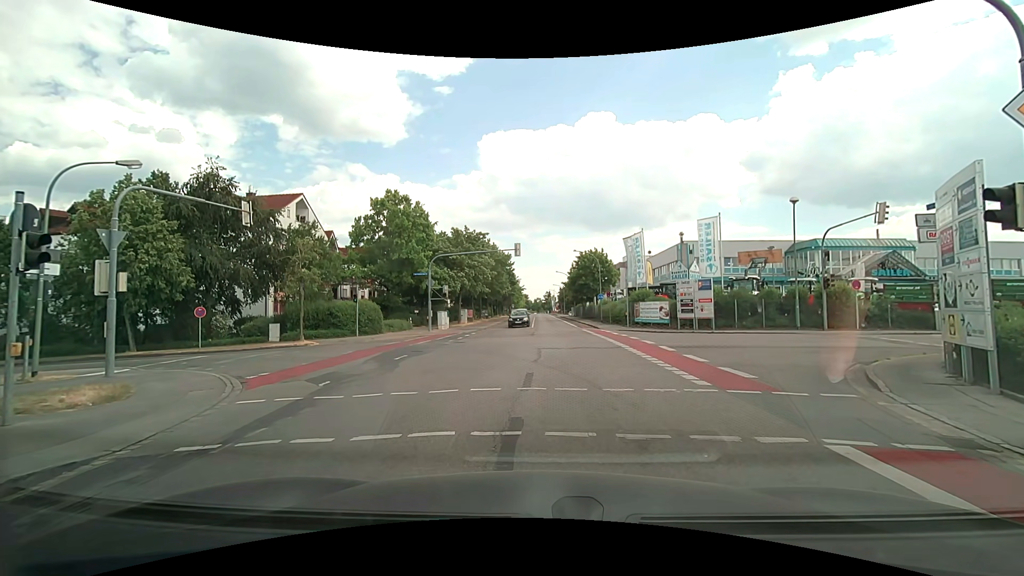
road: tertiary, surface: asphalt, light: Day
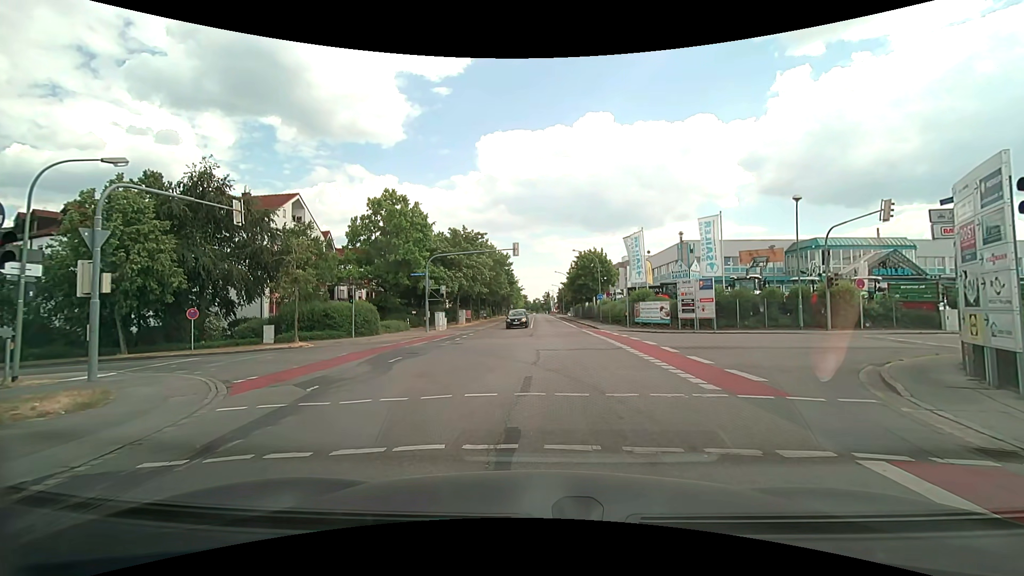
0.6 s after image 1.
(0.0, +0.6) m; 0°
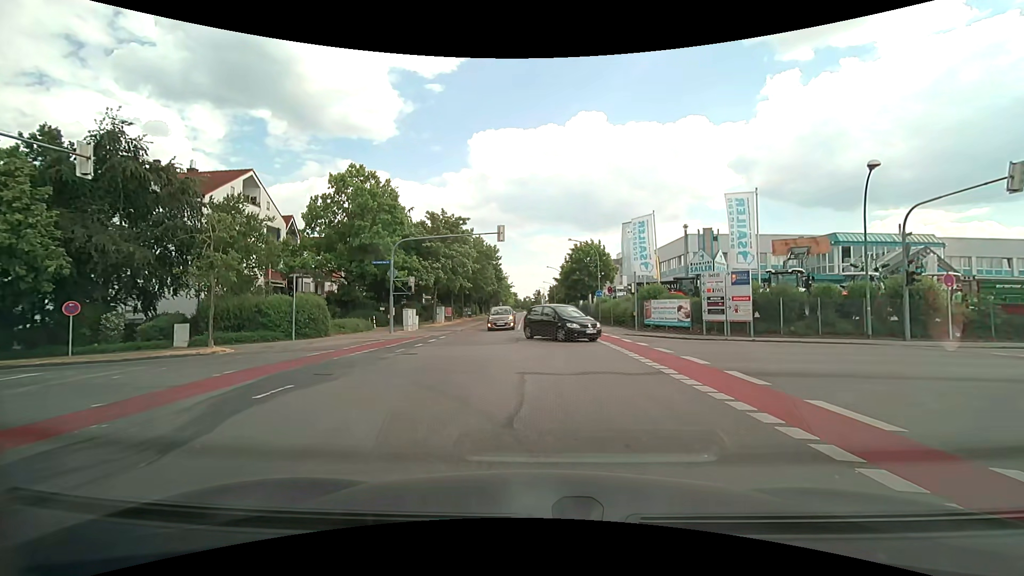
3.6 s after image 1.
(+0.1, +7.1) m; +2°
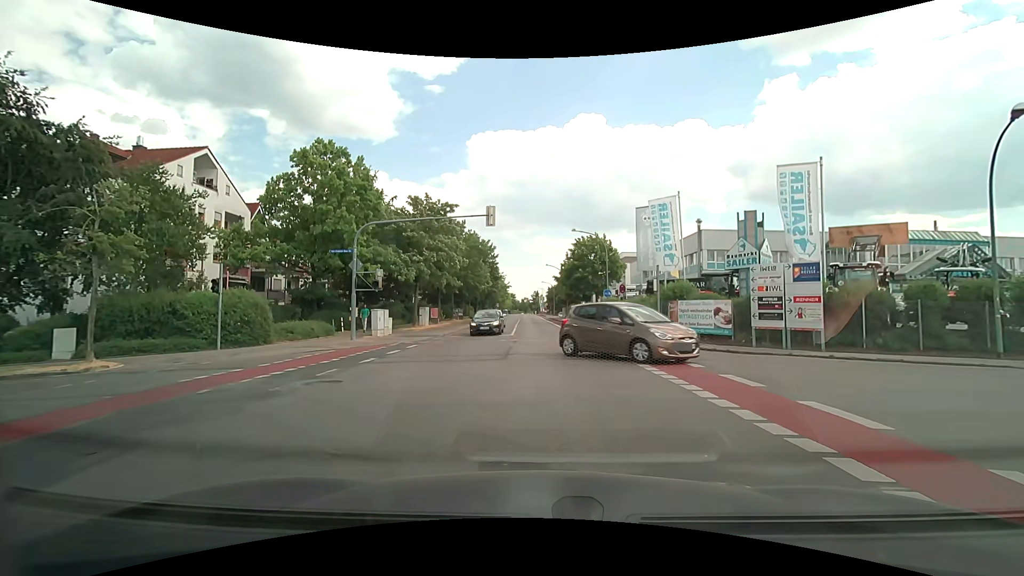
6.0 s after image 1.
(-0.1, +6.1) m; -1°
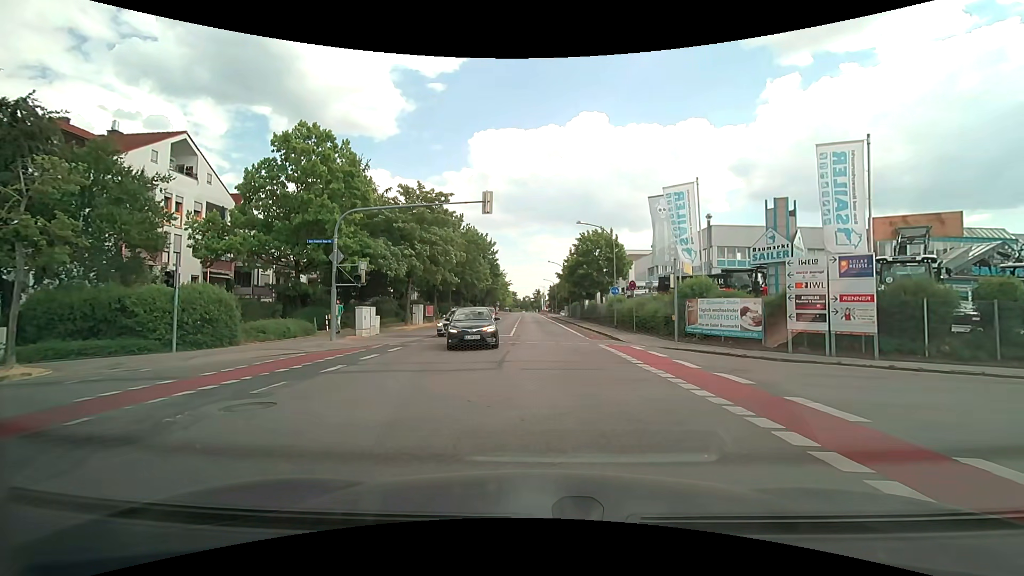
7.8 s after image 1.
(0.0, +2.5) m; 0°
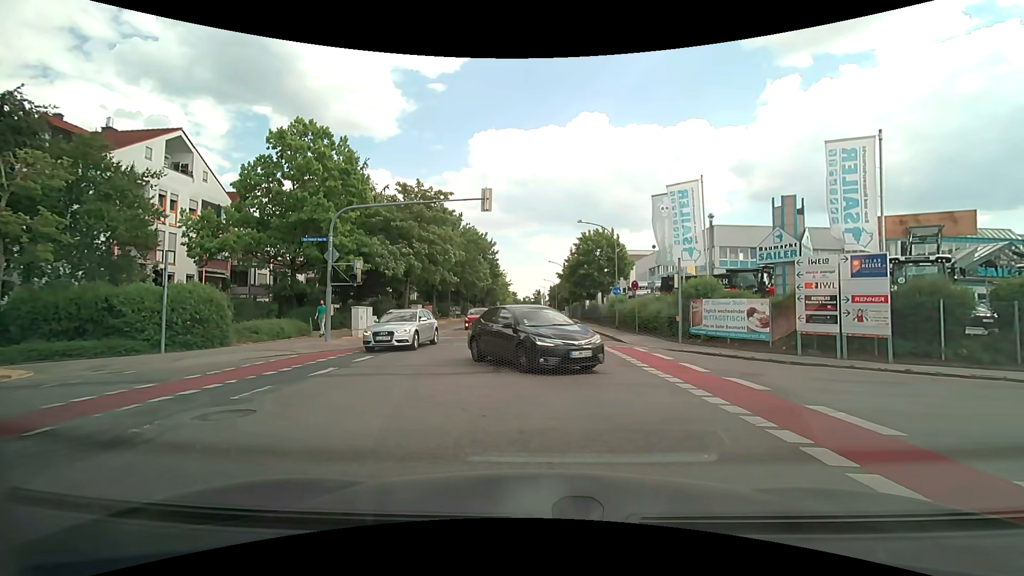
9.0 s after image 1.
(0.0, +0.5) m; 0°
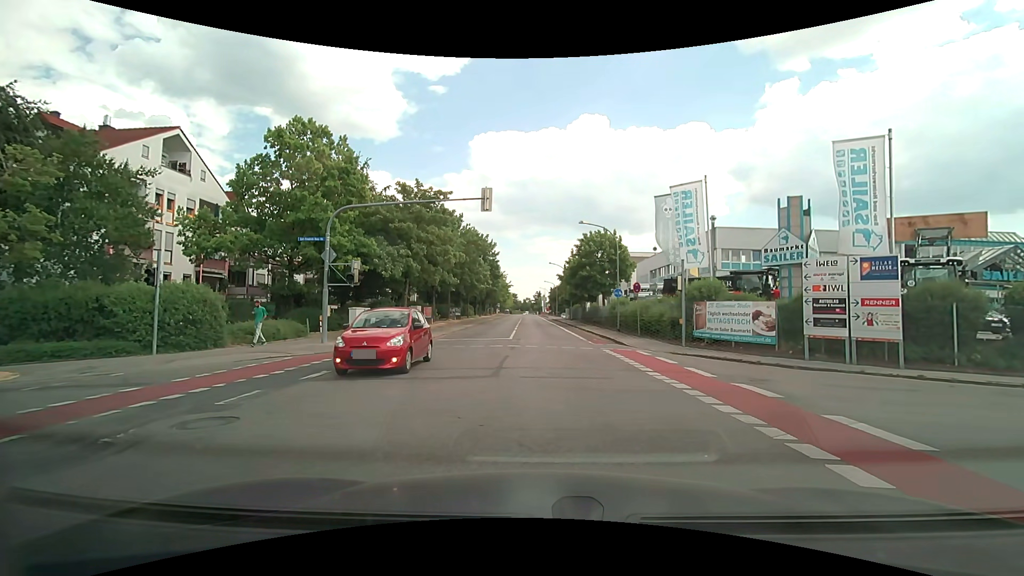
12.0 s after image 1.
(0.0, +0.4) m; 0°
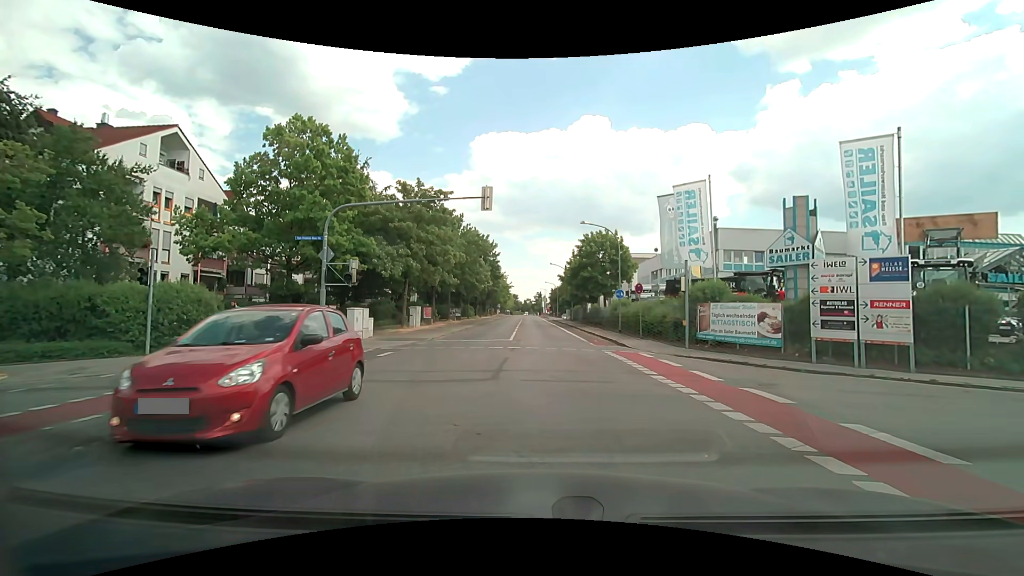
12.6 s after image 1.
(0.0, +0.4) m; 0°
